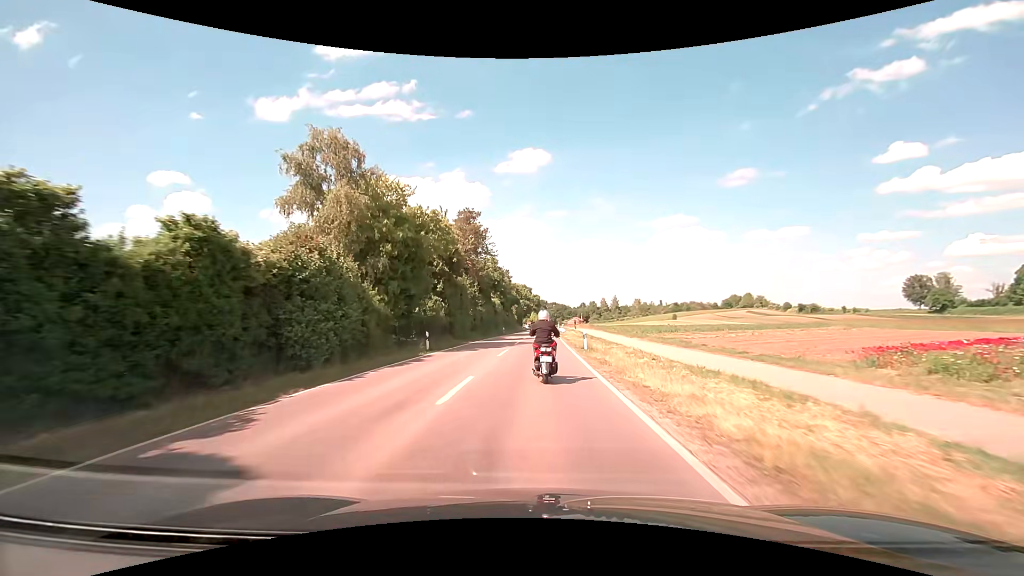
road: secondary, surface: asphalt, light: Day
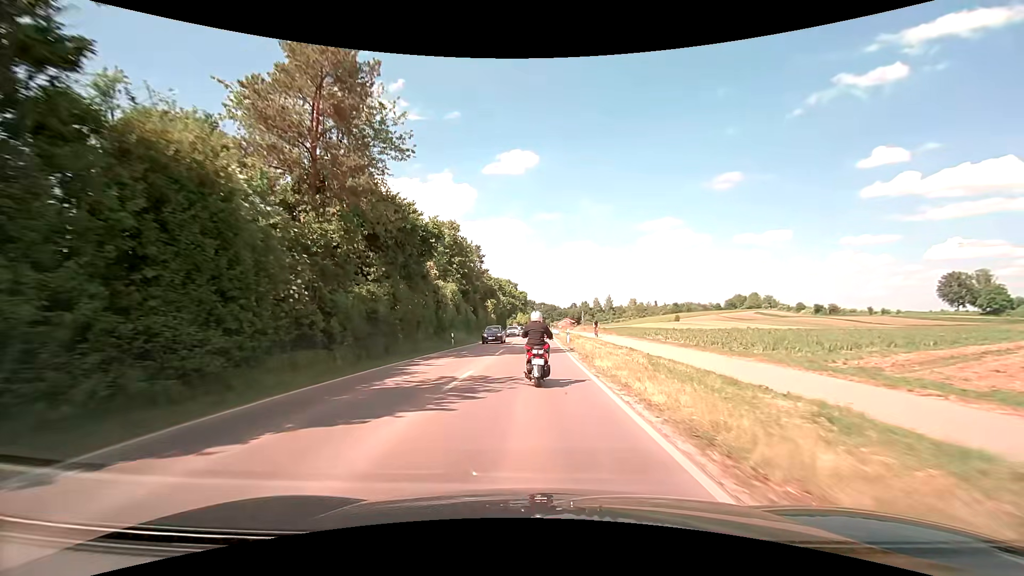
(+0.3, +35.6) m; +1°
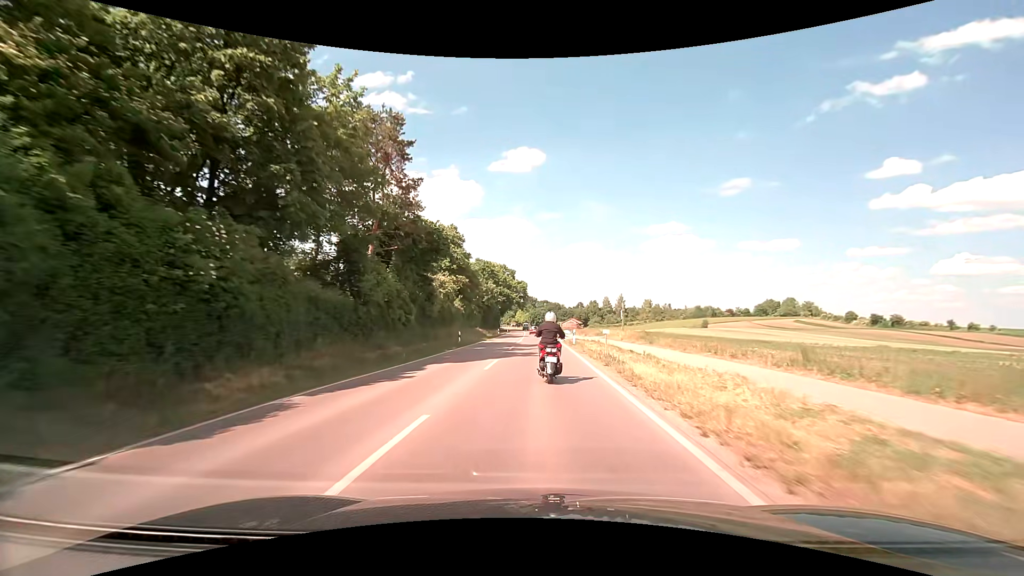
(+0.1, +45.0) m; 0°
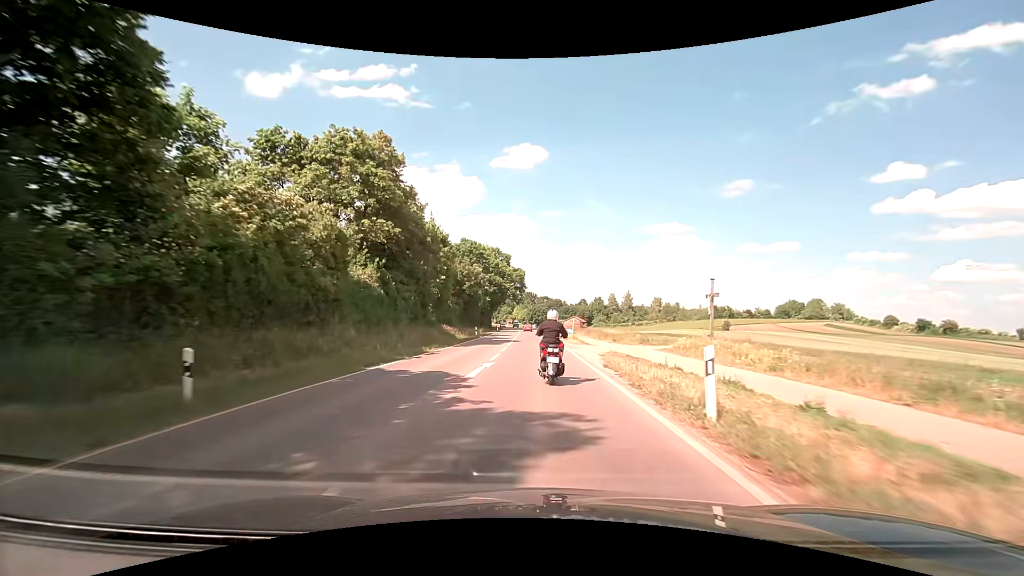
(+0.2, +28.6) m; 0°
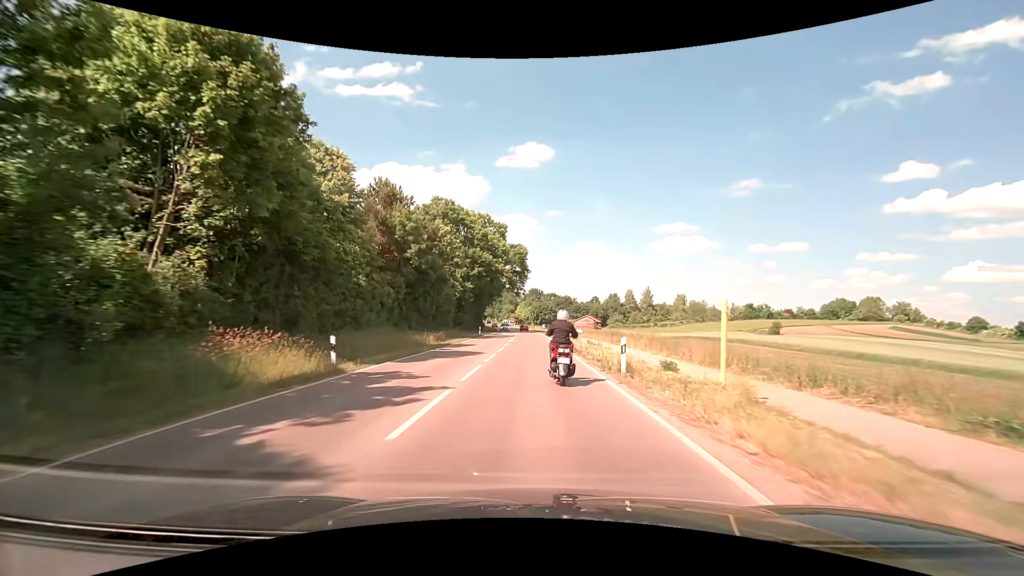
(-0.3, +37.9) m; -1°
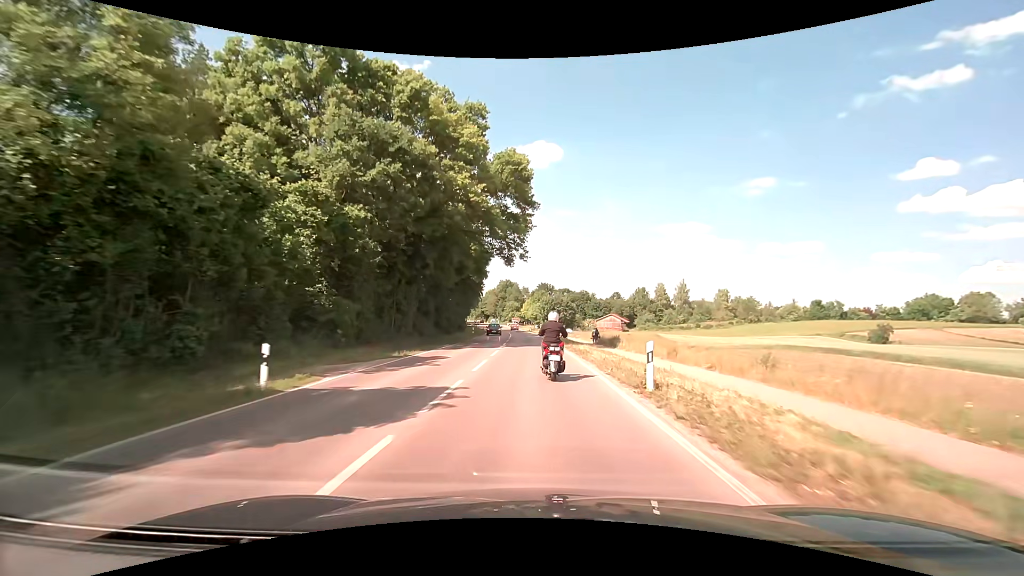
(-0.4, +47.5) m; -1°
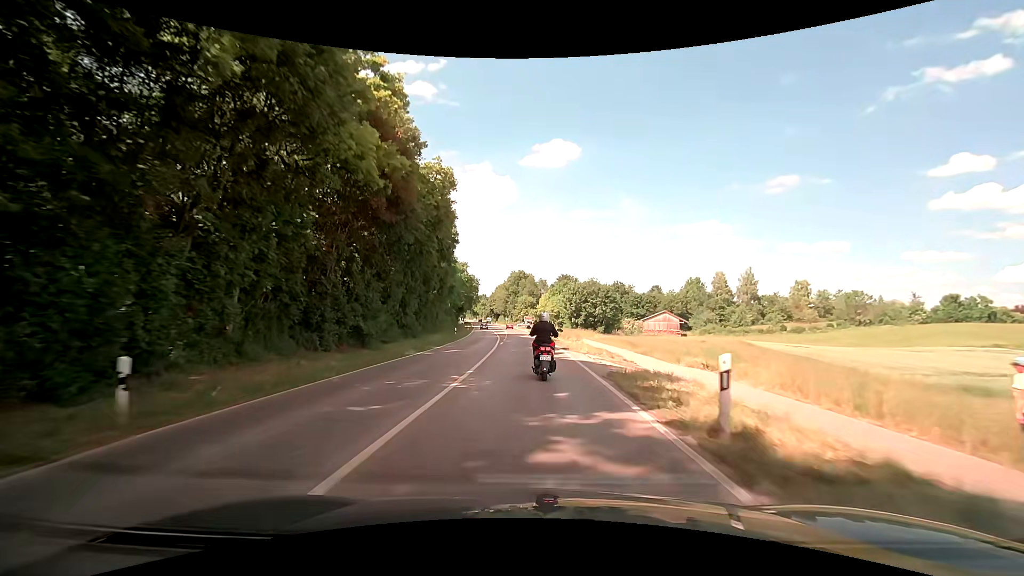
(-0.8, +49.4) m; -2°
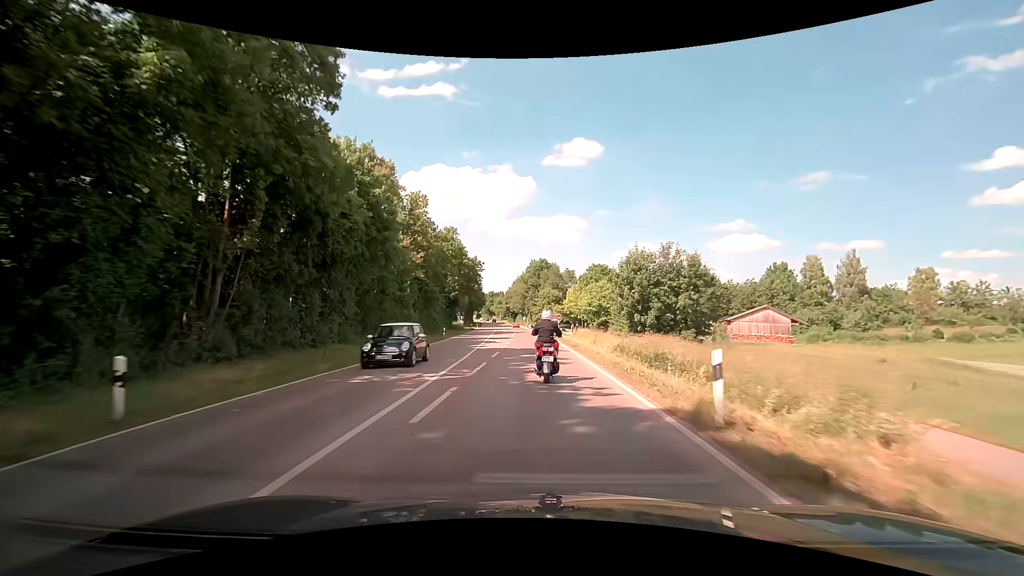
(-0.9, +40.7) m; -3°
(0, +10) (0, +20) (0, +30) (-1, +40) (-1, +50) (-1, +60) (-2, +70) (-2, +80) (-3, +90) (-3, +100) m
